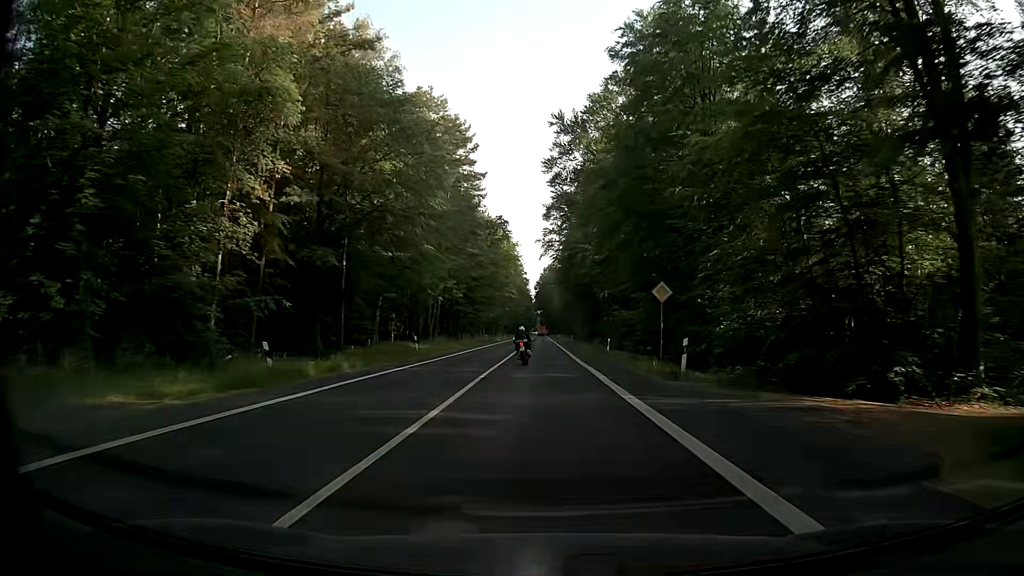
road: secondary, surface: asphalt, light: Day
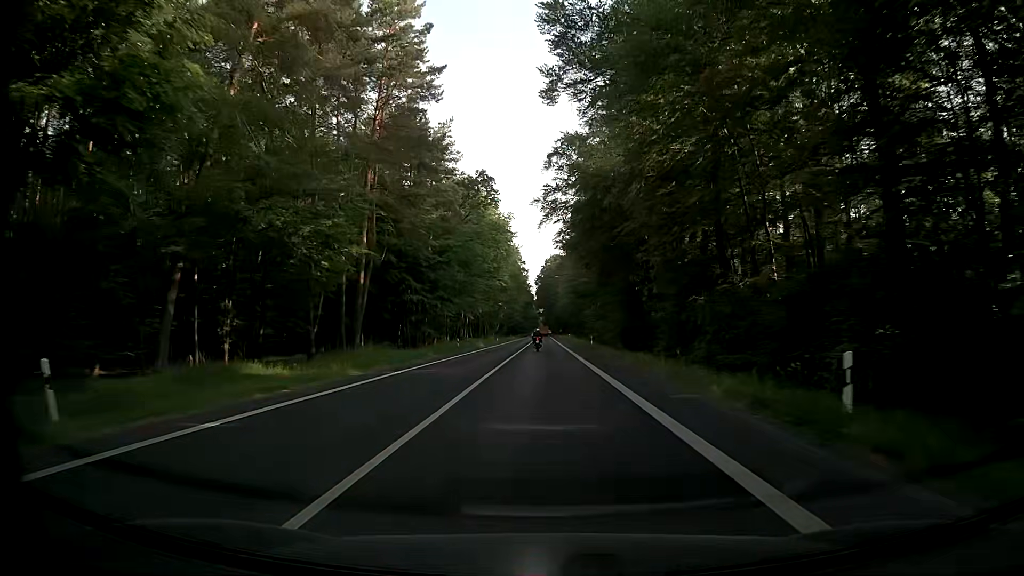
(-0.1, +33.0) m; 0°
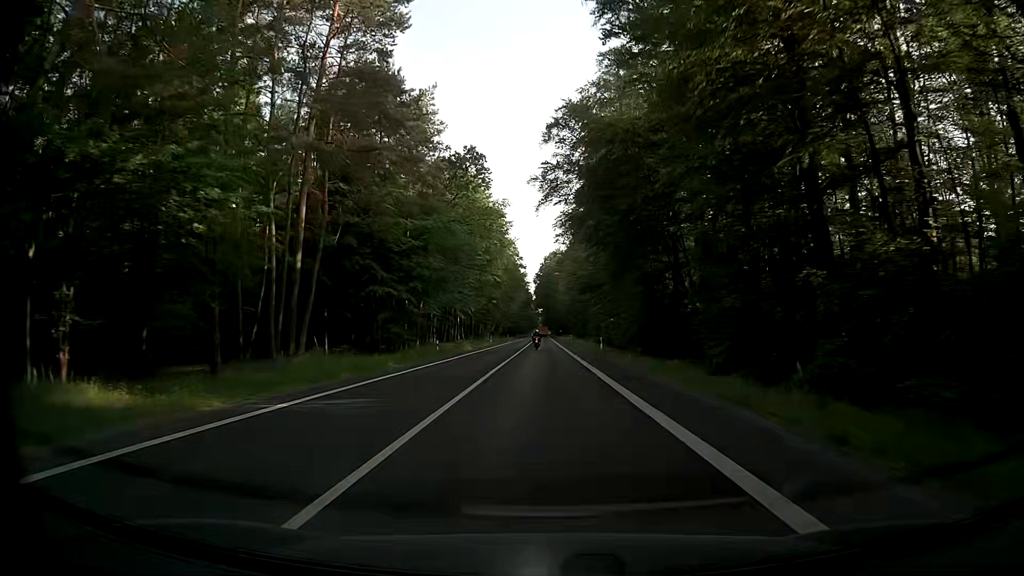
(-0.1, +11.0) m; -1°
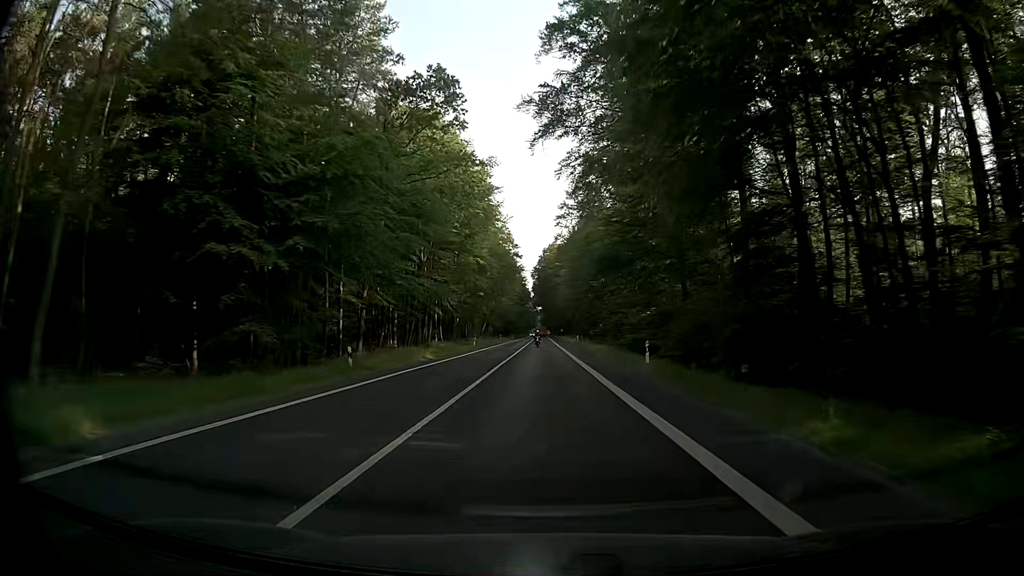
(+0.2, +21.9) m; 0°
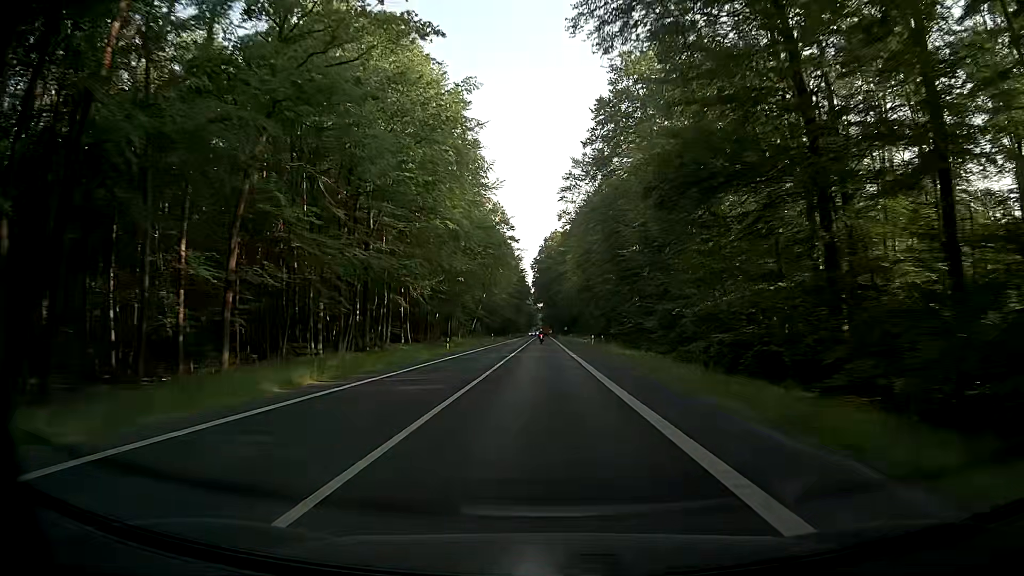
(+0.3, +21.9) m; +1°
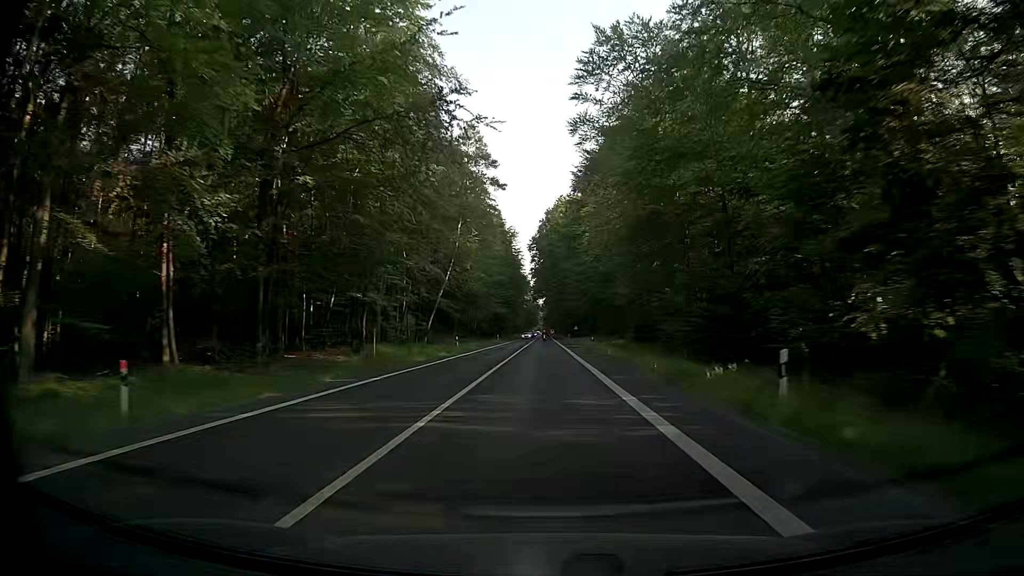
(-0.6, +43.8) m; -2°
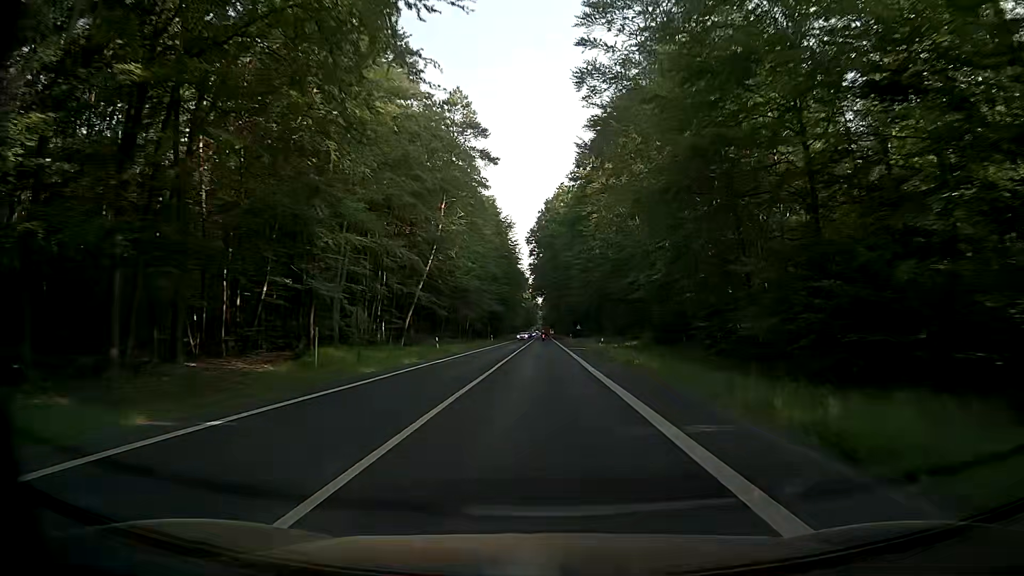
(+0.1, +10.9) m; +1°
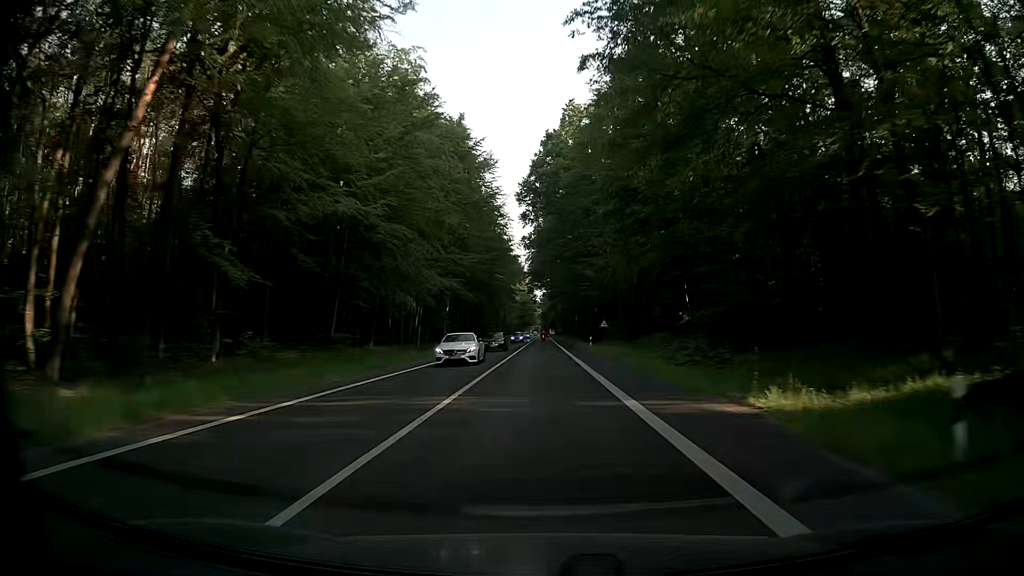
(0.0, +43.7) m; 0°
(0, +10) (0, +20) (0, +30) (0, +40) (0, +50) (-1, +60) (-1, +70) (-1, +80) (-1, +90) (-1, +100) m
